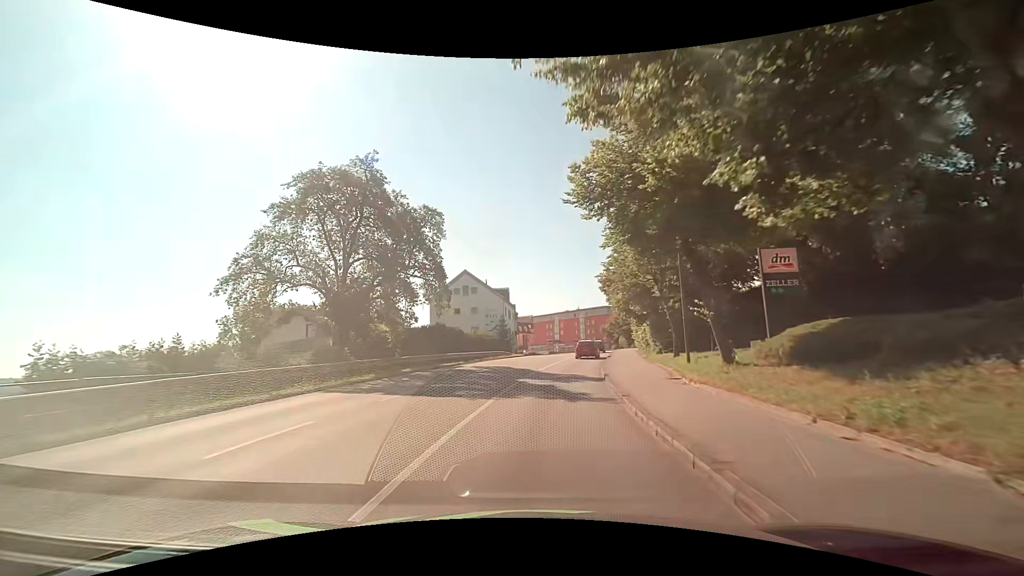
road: tertiary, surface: asphalt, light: Day
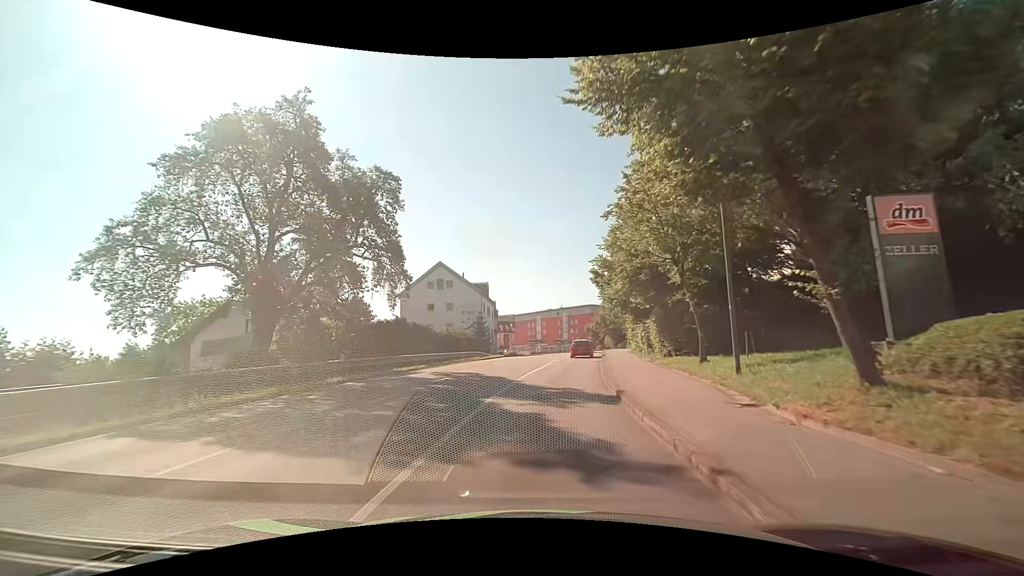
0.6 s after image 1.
(+0.1, +6.8) m; +3°
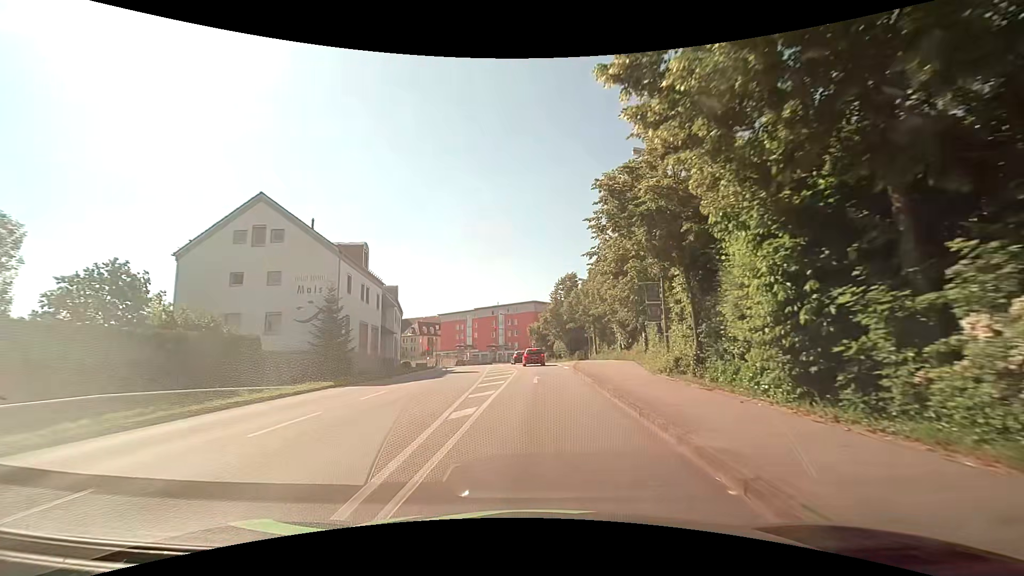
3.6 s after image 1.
(+1.9, +32.4) m; +5°
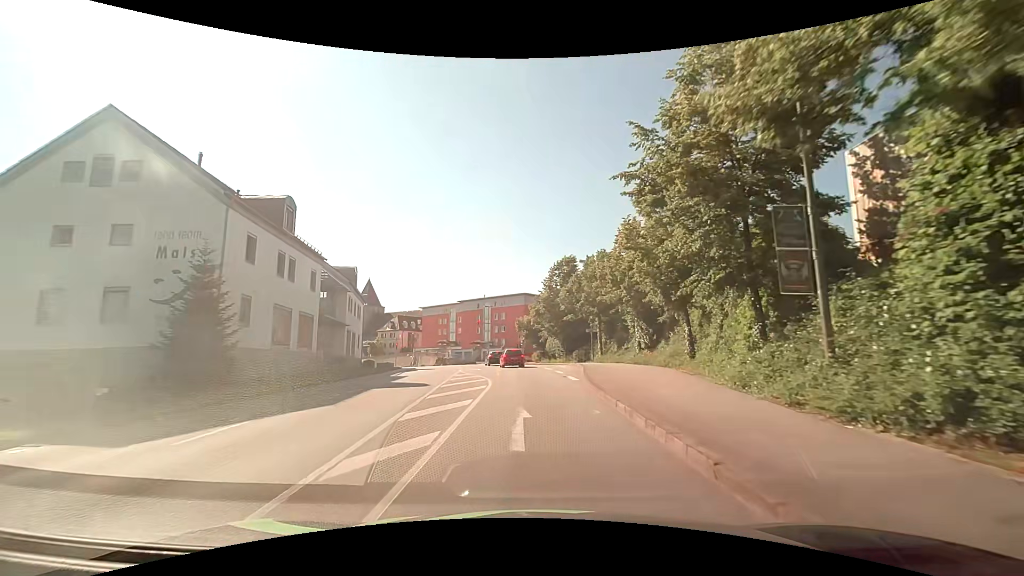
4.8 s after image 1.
(+0.3, +12.5) m; +2°
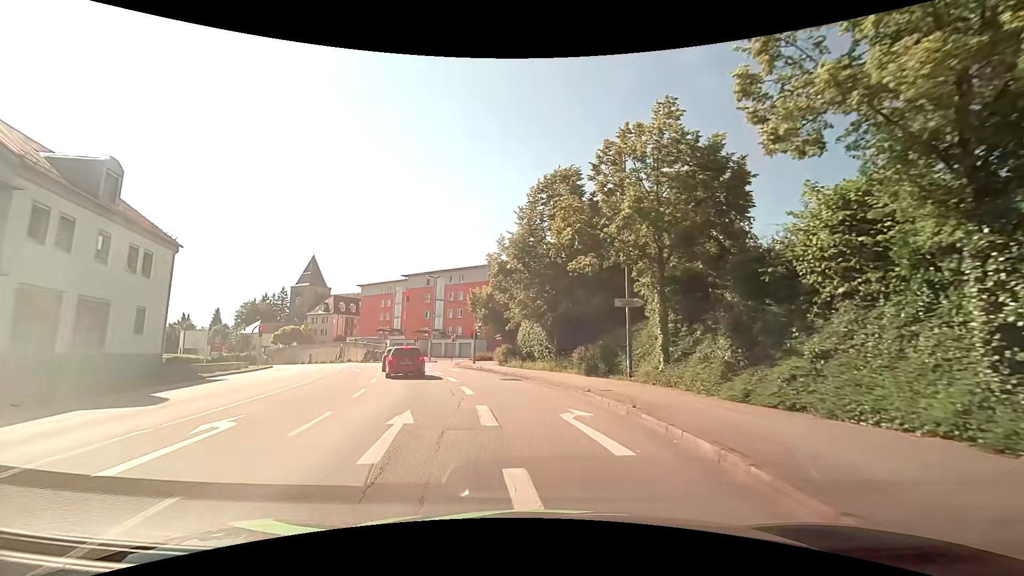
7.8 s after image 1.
(+0.6, +28.8) m; +3°
